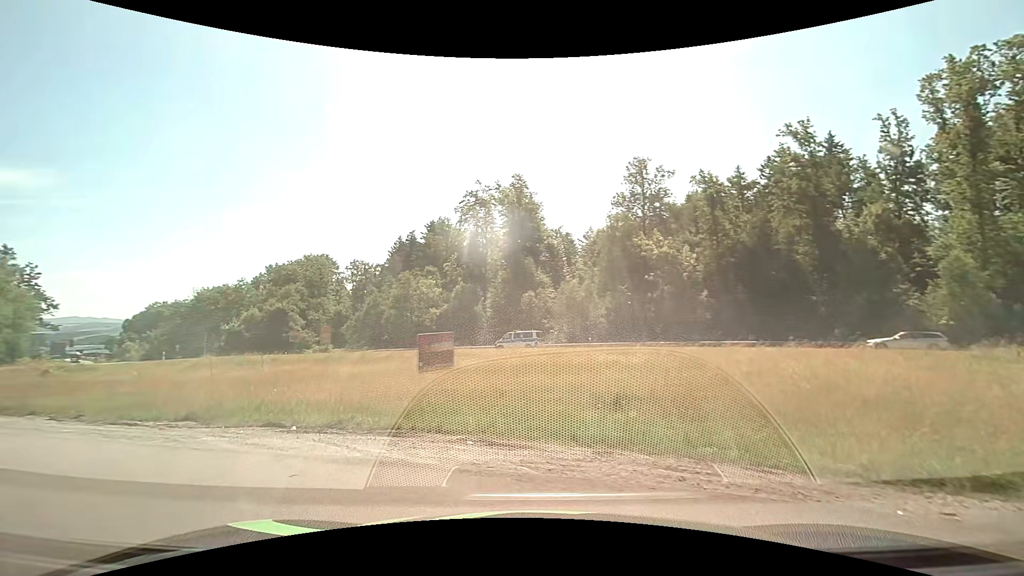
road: residential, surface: asphalt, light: Day
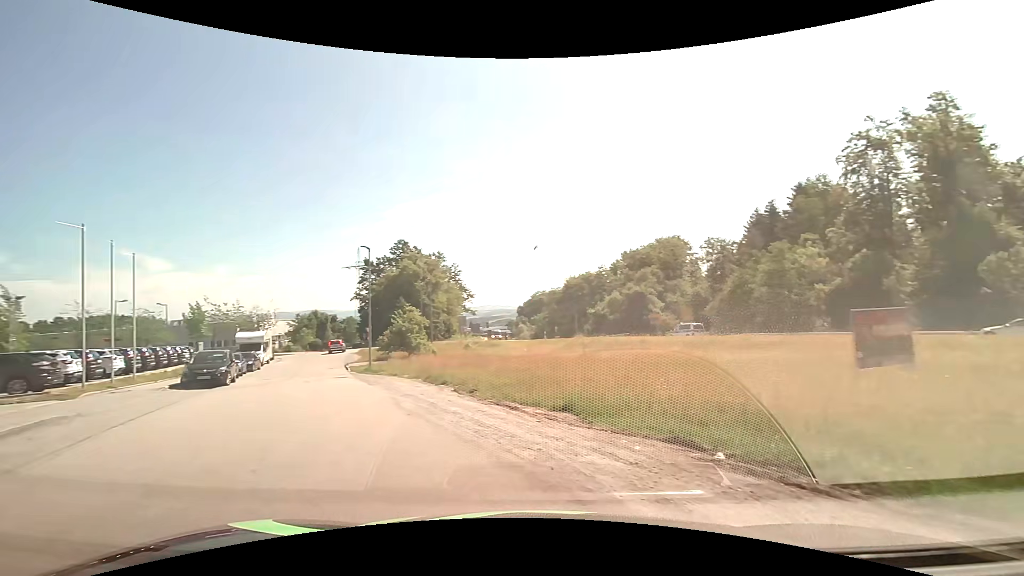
(-1.6, +5.2) m; -35°
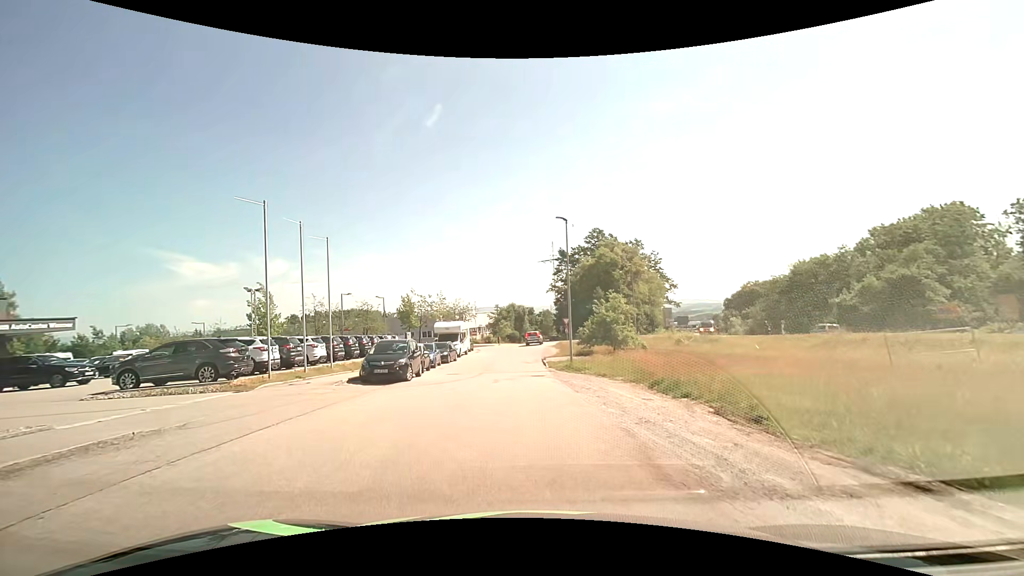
(-1.8, +6.6) m; -23°
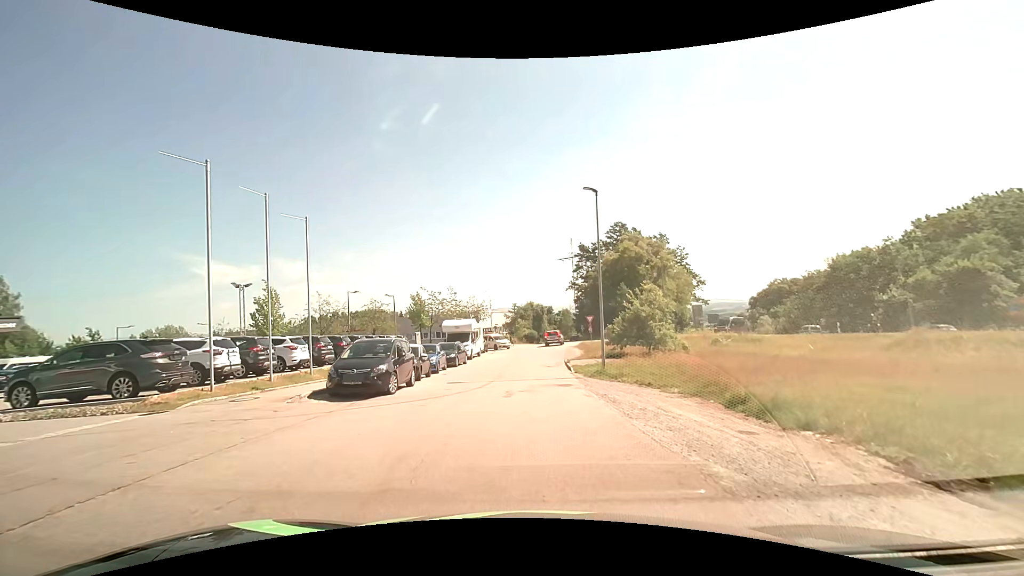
(-0.1, +5.0) m; -2°
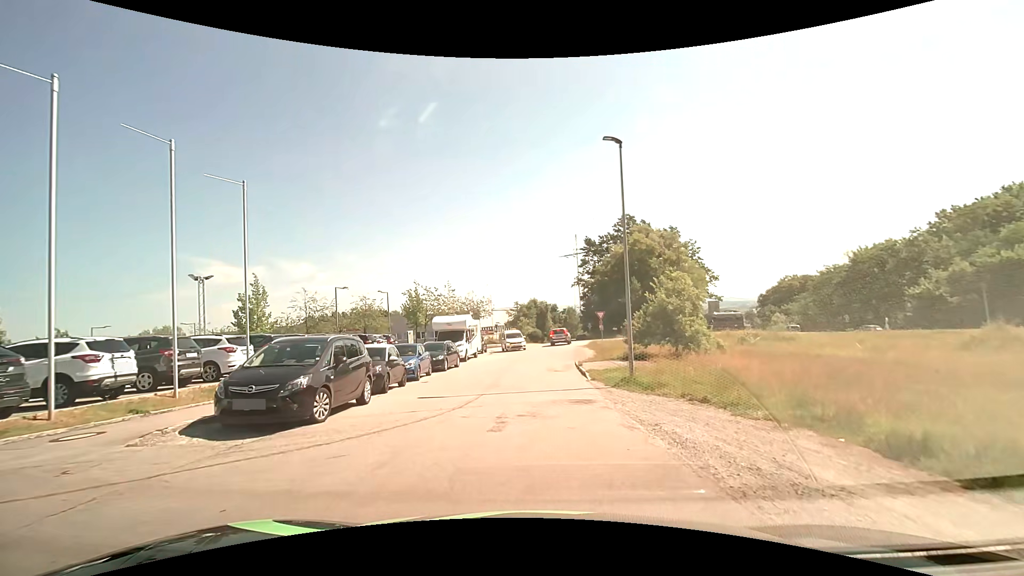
(0.0, +5.2) m; 0°
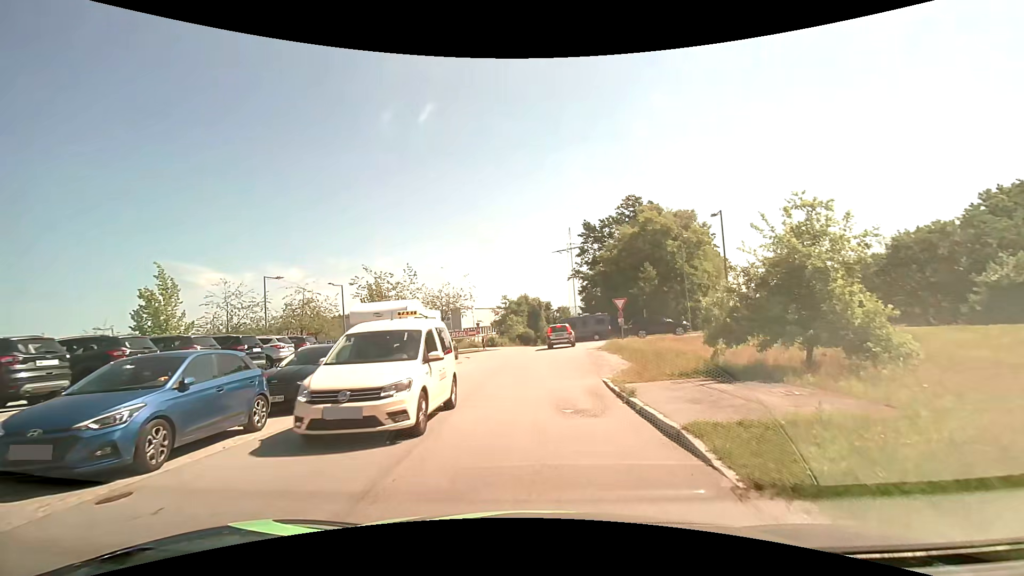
(+0.1, +13.5) m; +1°
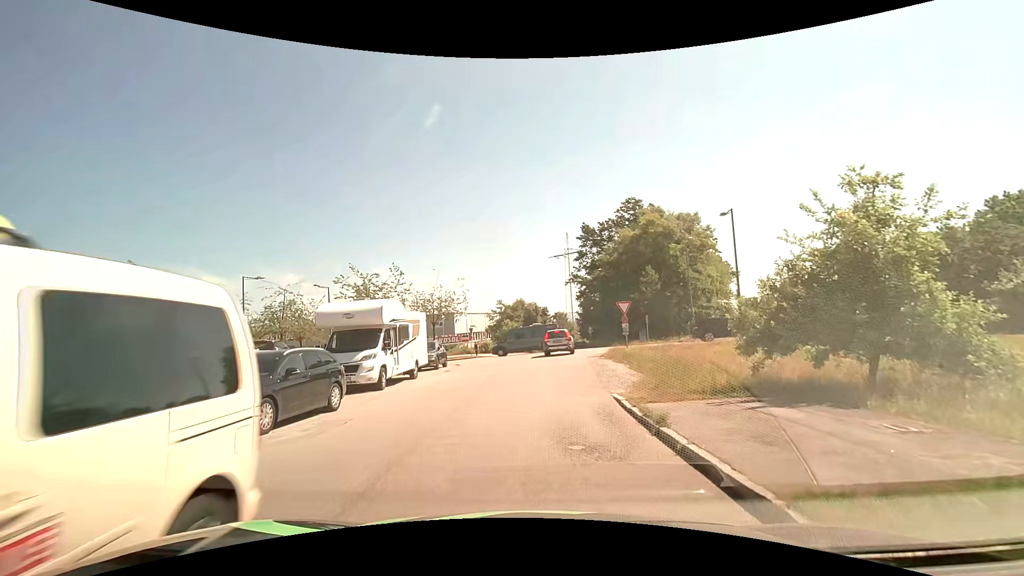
(0.0, +2.7) m; 0°
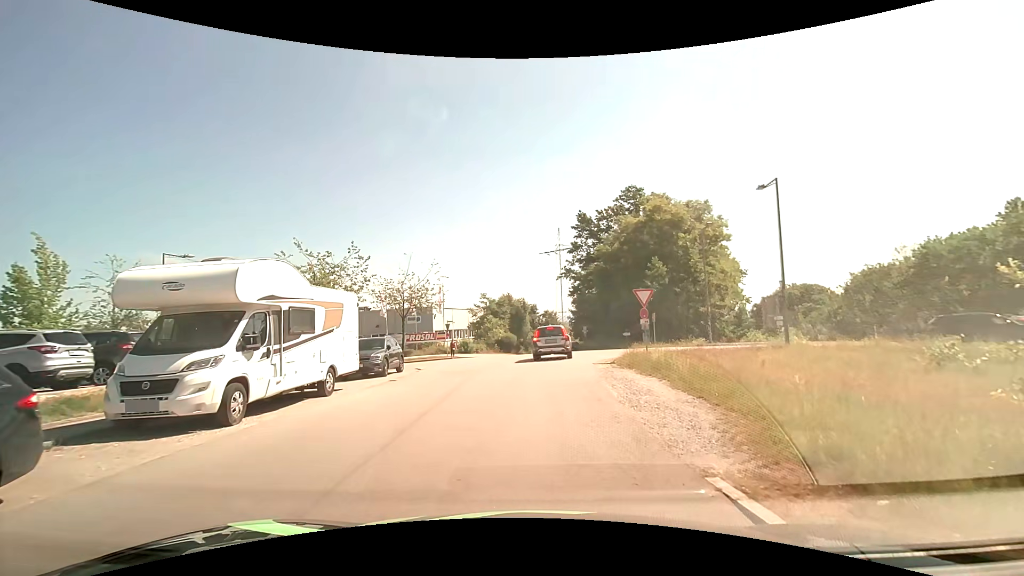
(+0.2, +7.5) m; +2°
(0, +10) (+1, +20) (+5, +29) (+15, +31) (+24, +27) (+28, +18) (+29, +8) (+29, -2) (+29, -12) (+29, -22) m
